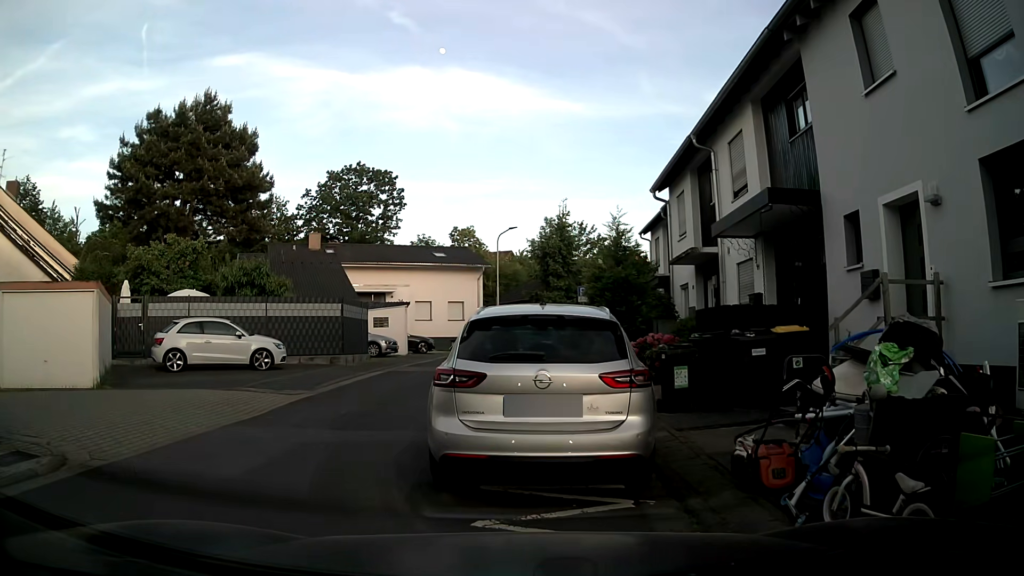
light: Day
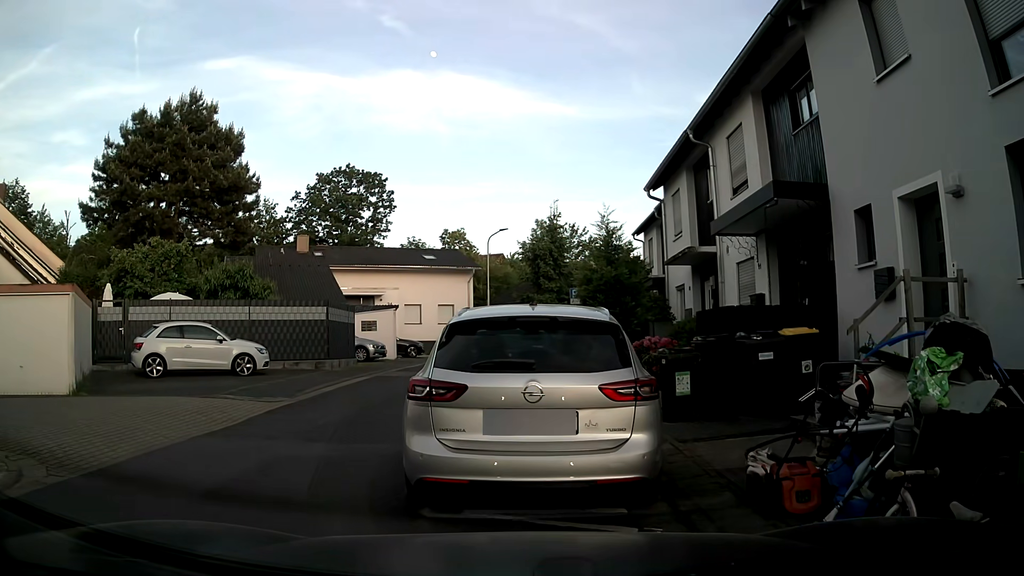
(0.0, +0.6) m; 0°
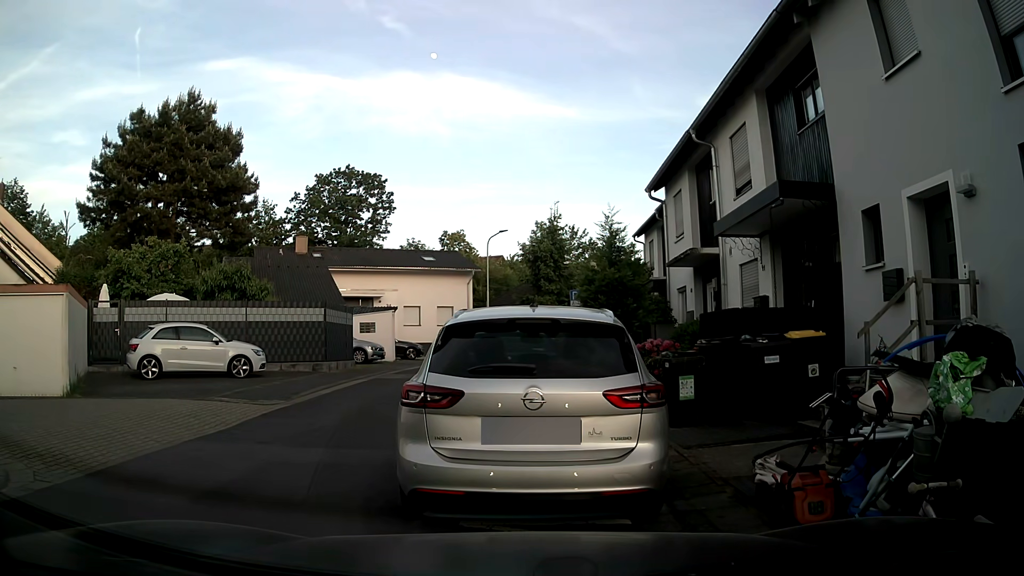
(0.0, +0.3) m; 0°
